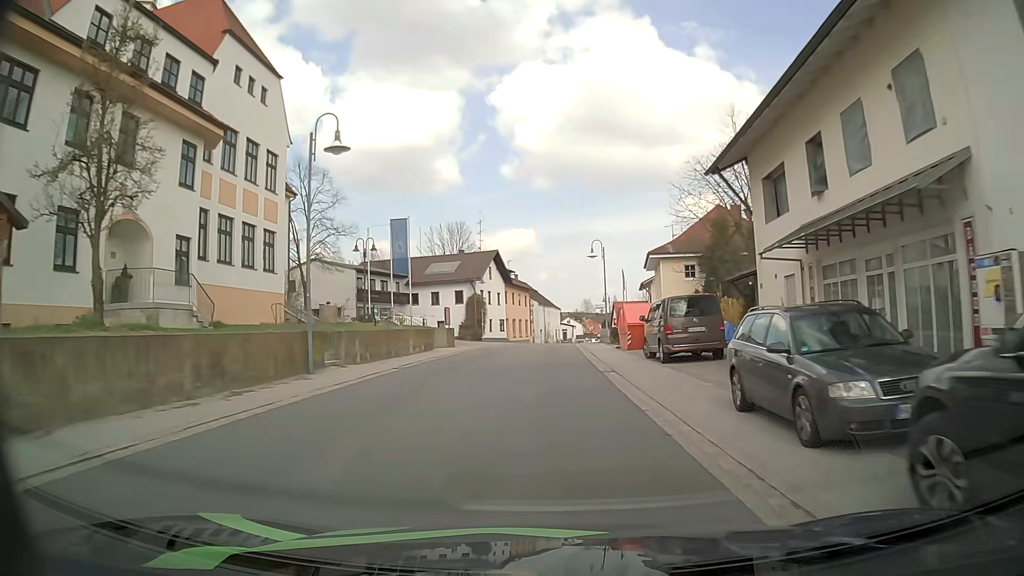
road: secondary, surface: asphalt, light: Day
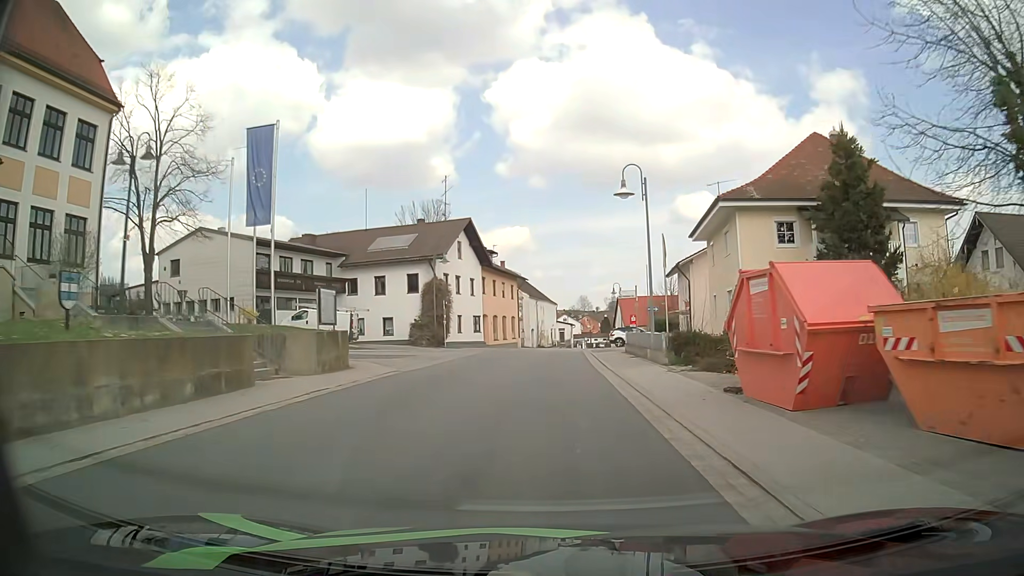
(0.0, +21.7) m; 0°
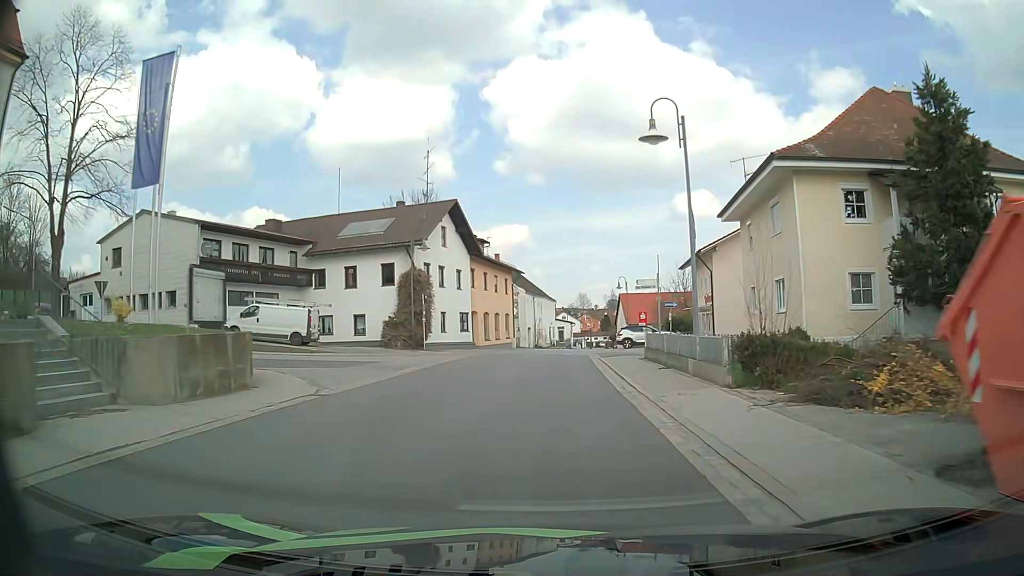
(+0.1, +7.2) m; +1°
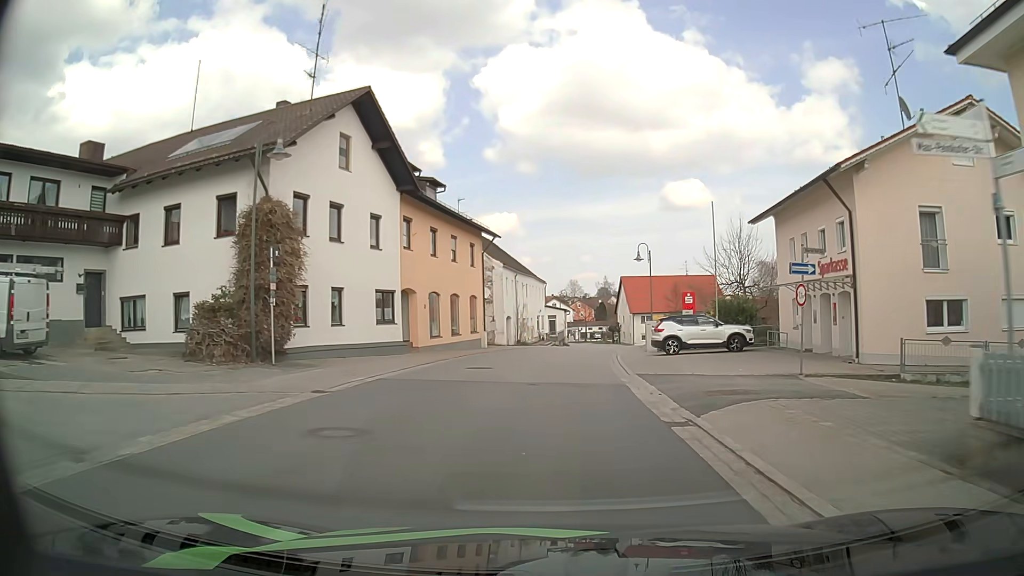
(0.0, +21.0) m; +1°
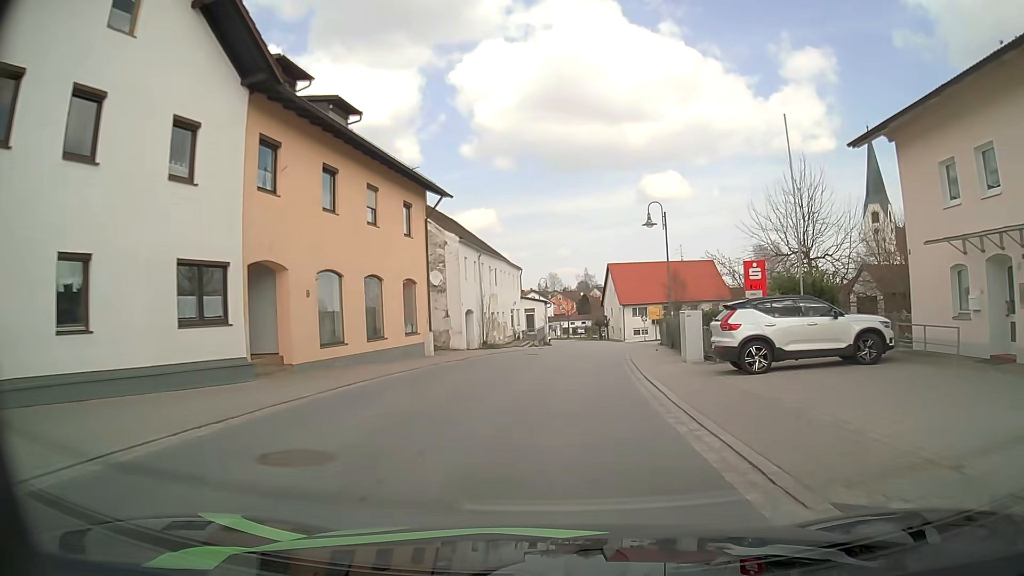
(+0.1, +13.8) m; +1°
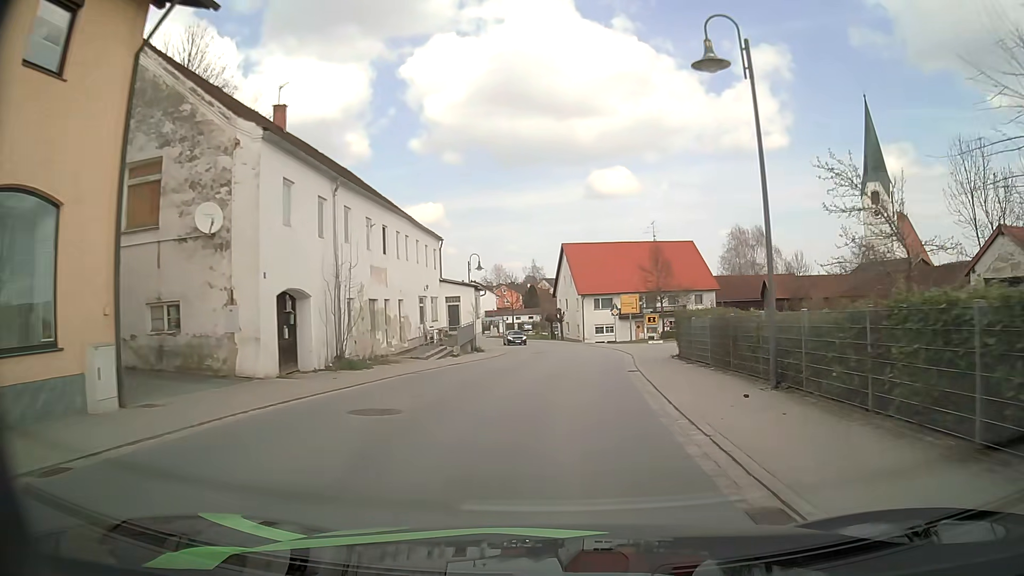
(+0.9, +20.5) m; +4°
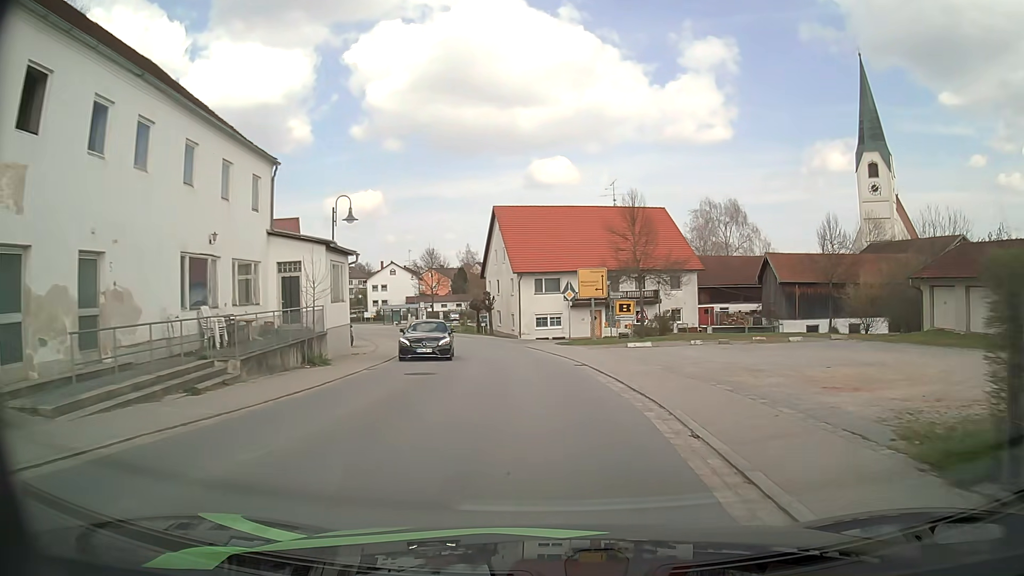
(+1.0, +19.6) m; +5°
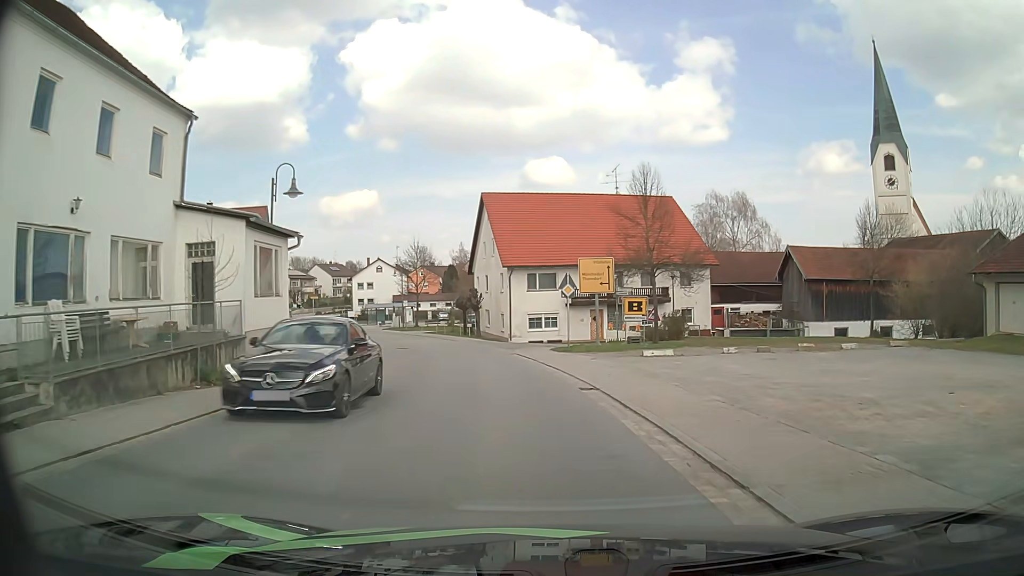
(0.0, +6.5) m; +1°
(0, +10) (-1, +20) (-3, +30) (-6, +39) (-9, +49) (-12, +58) (-17, +67) (-22, +76) (-27, +84) (-33, +93) m
